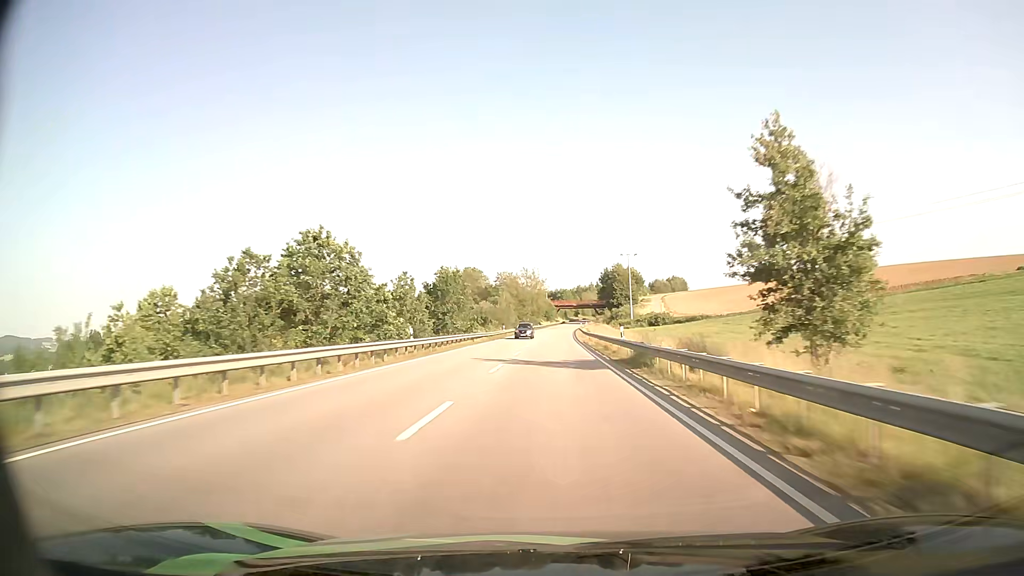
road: primary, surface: asphalt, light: Day
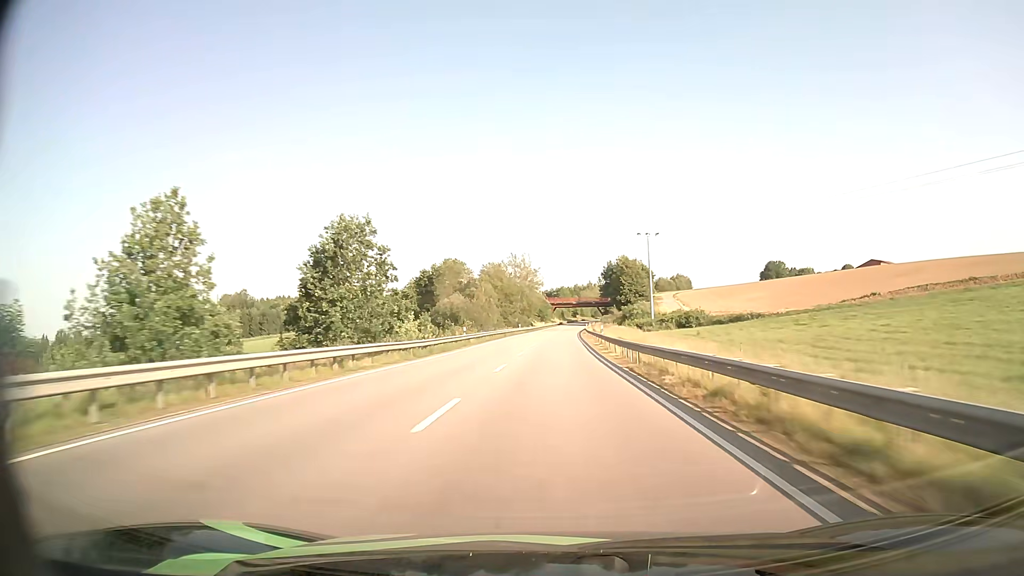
(+0.1, +34.7) m; 0°
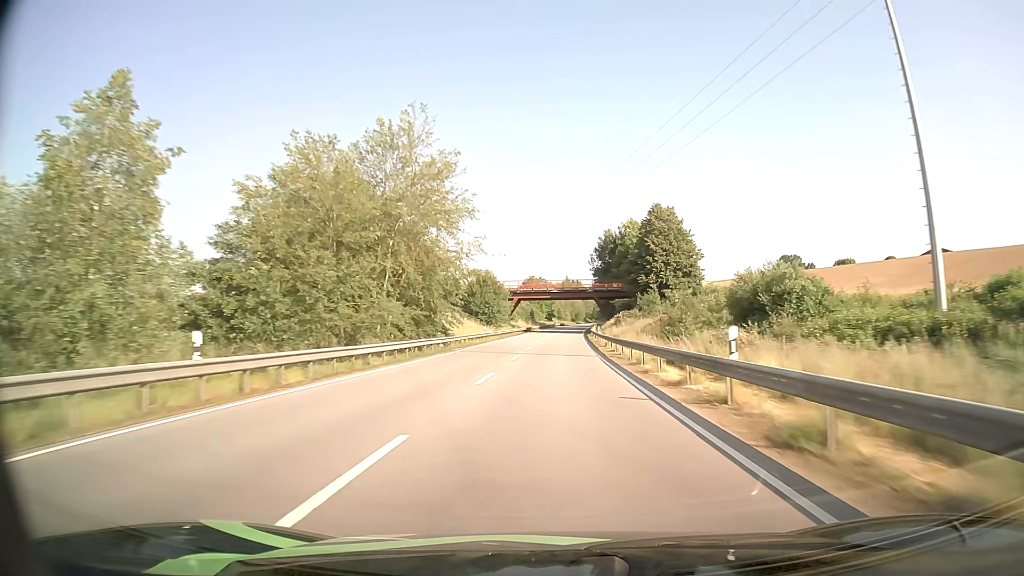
(+1.6, +86.8) m; +2°
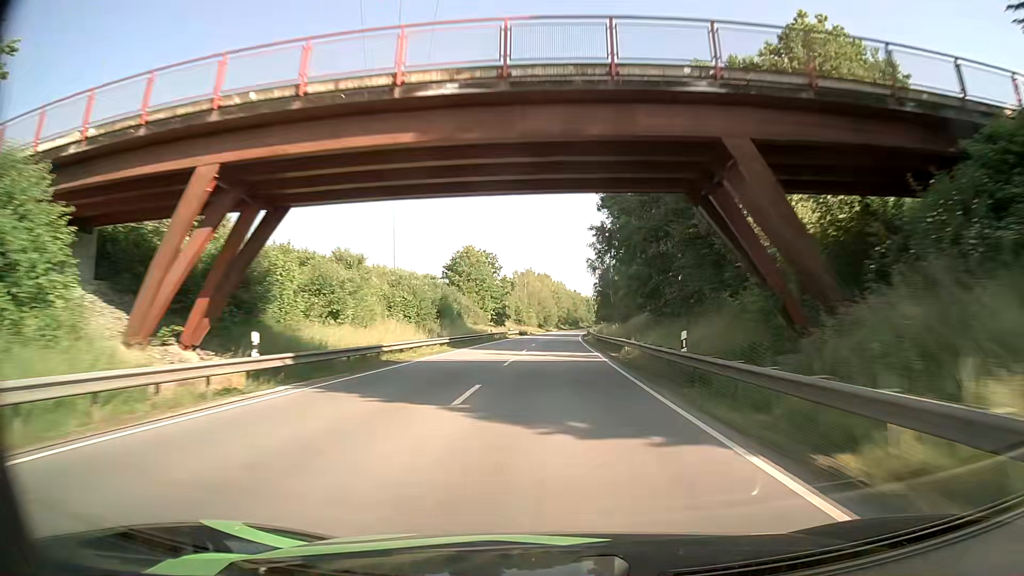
(+2.3, +86.9) m; +3°
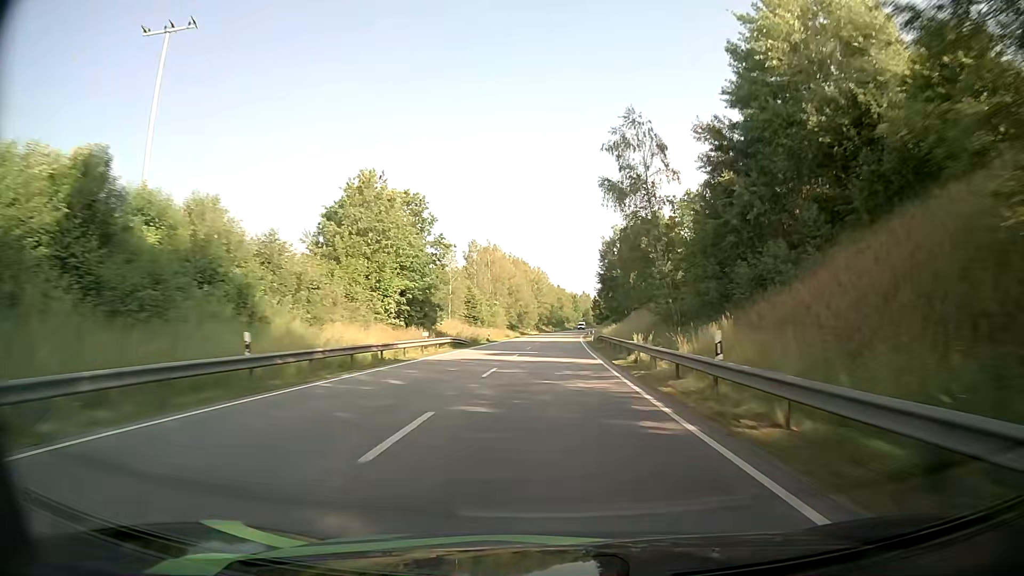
(+0.7, +52.2) m; +1°
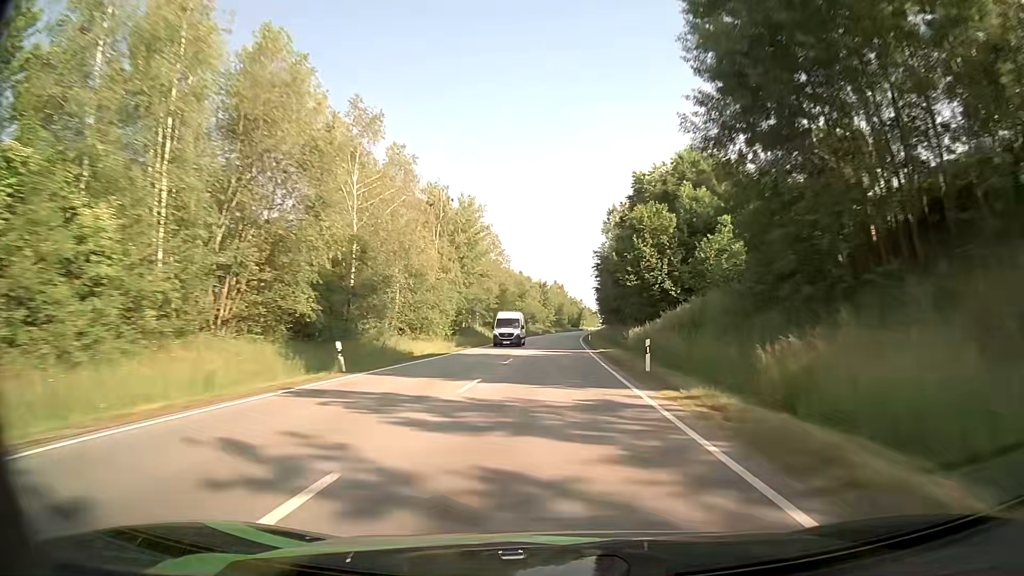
(+2.6, +86.9) m; +3°
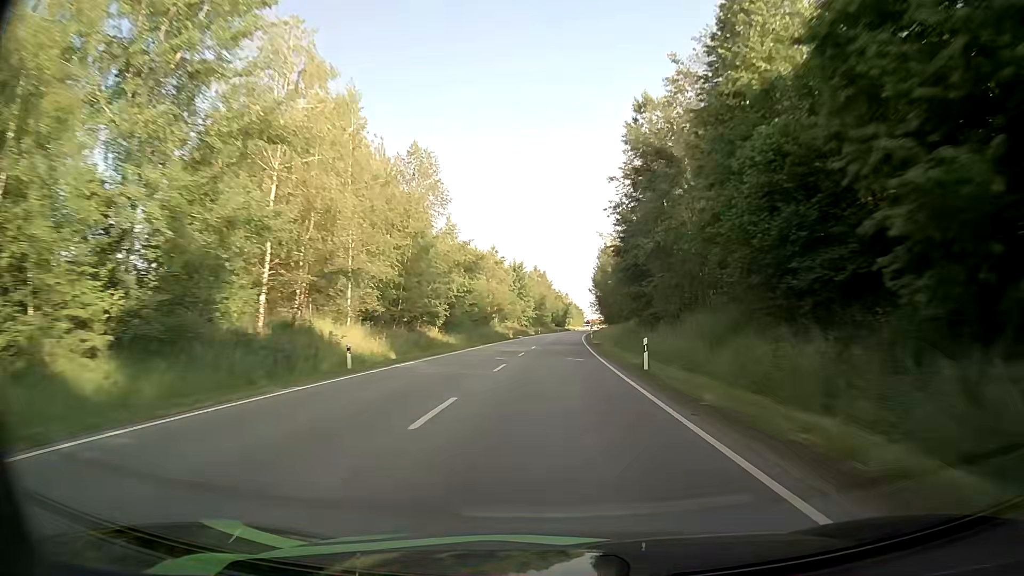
(+0.6, +52.2) m; +1°
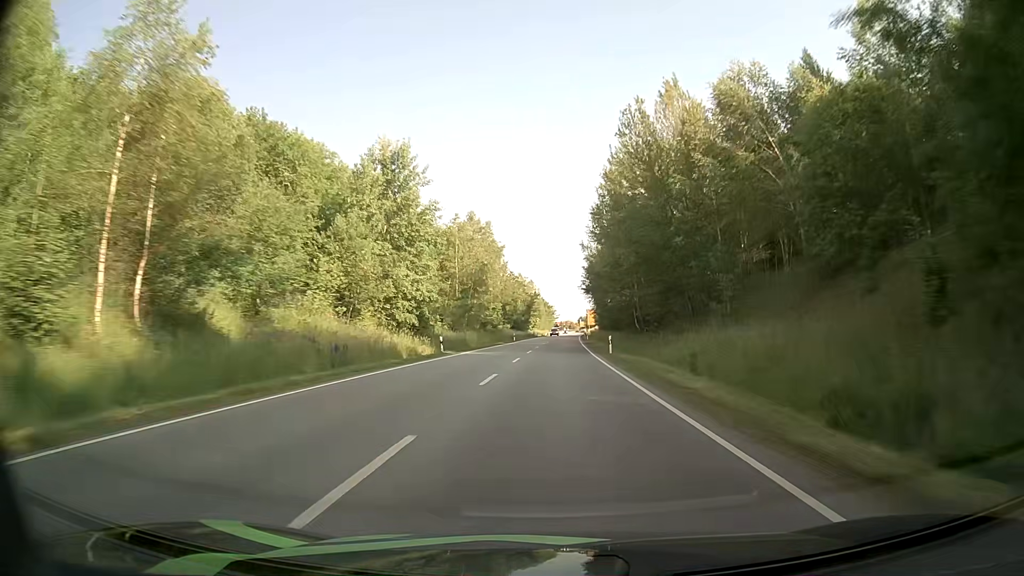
(+2.6, +86.9) m; +3°
(0, +10) (0, +20) (0, +30) (+1, +40) (+1, +50) (+1, +60) (+1, +70) (+2, +80) (+2, +90) (+3, +100) m
